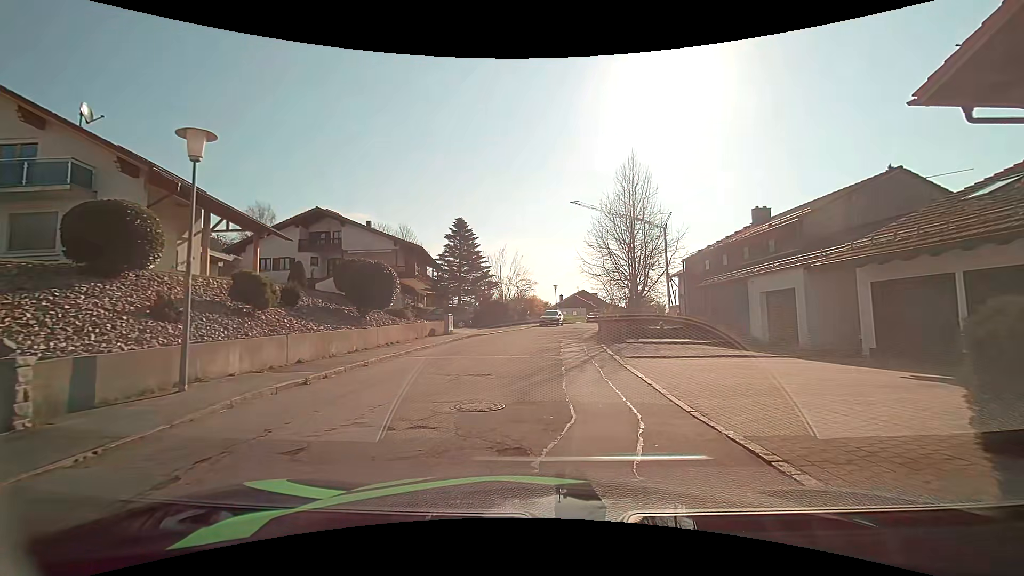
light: Day
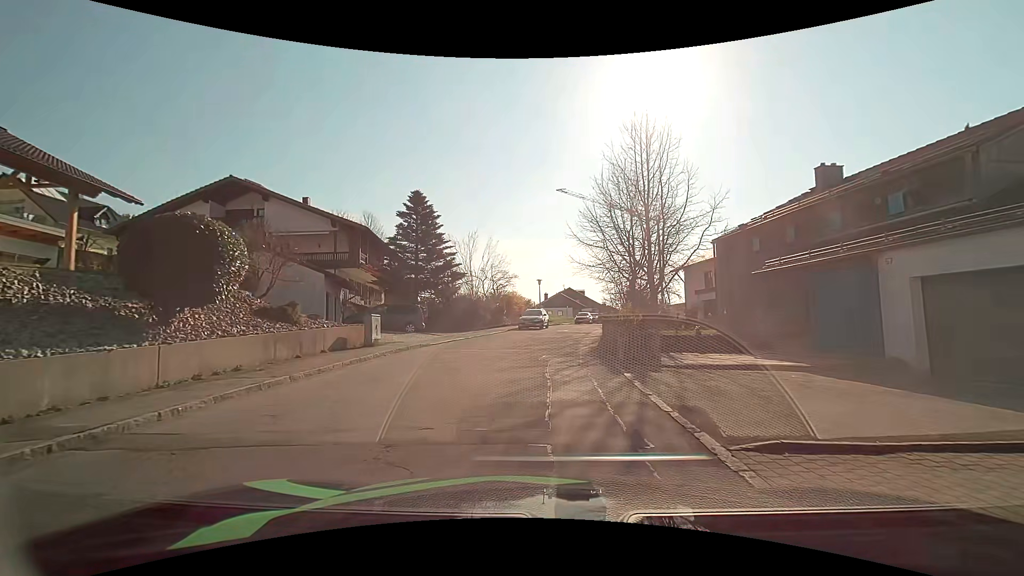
(+0.3, +9.7) m; +2°
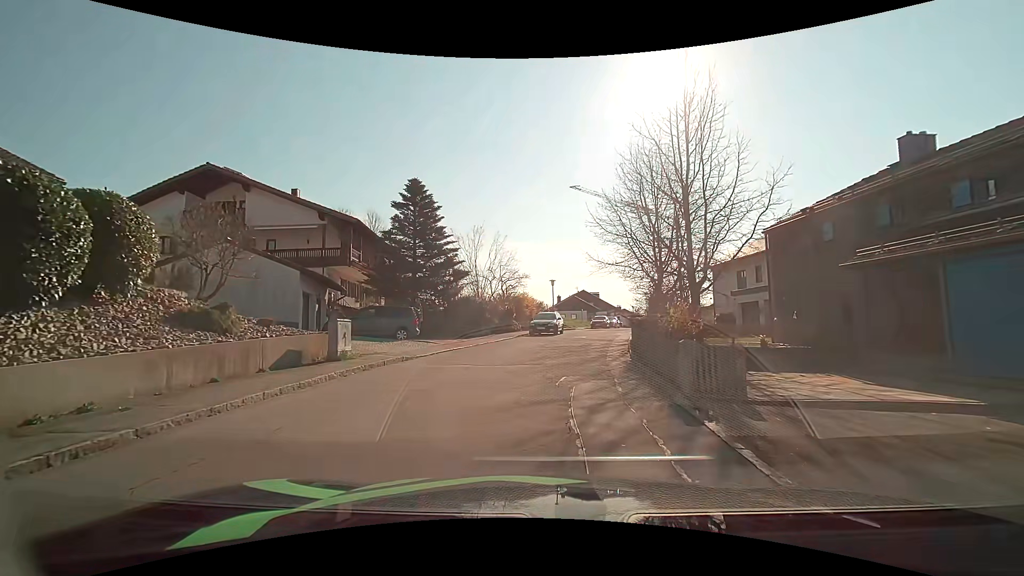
(0.0, +4.1) m; -2°
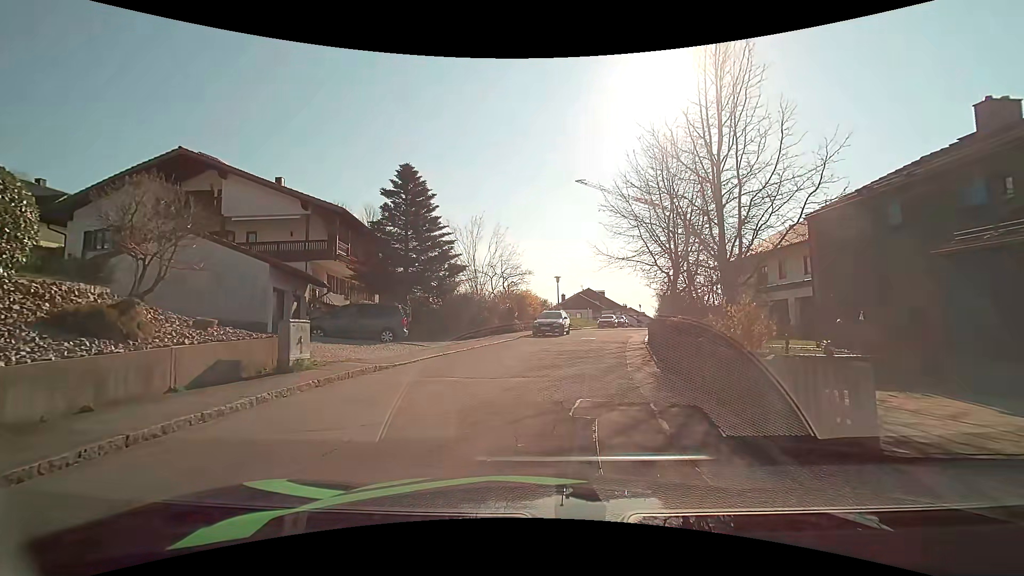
(0.0, +2.7) m; 0°
